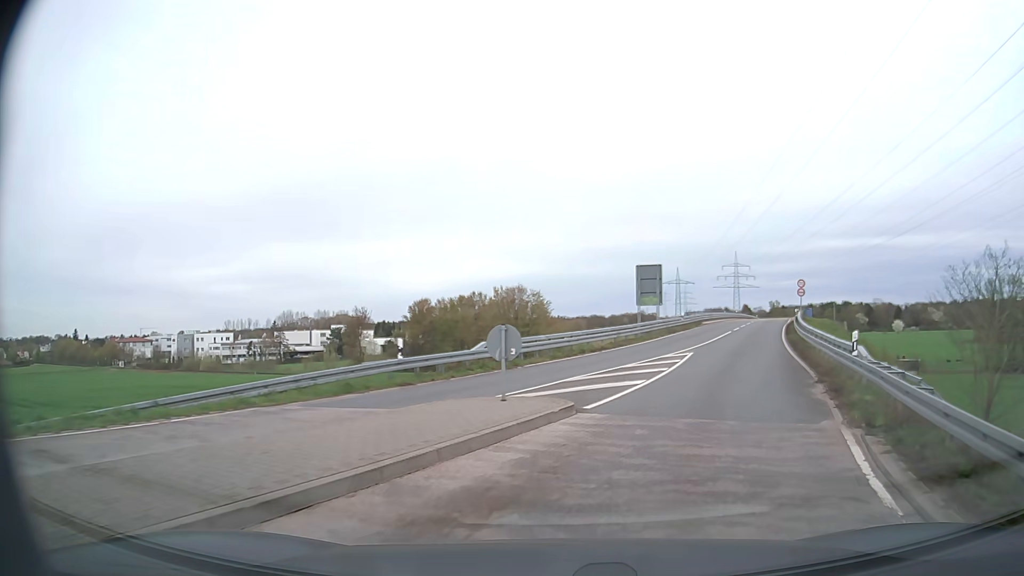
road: secondary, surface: asphalt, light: Day
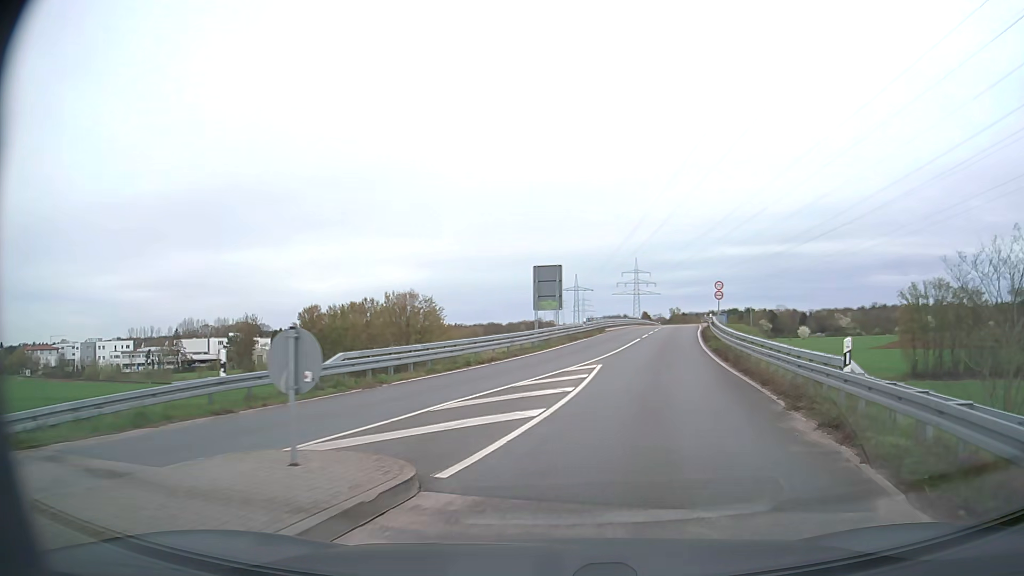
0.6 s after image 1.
(+0.4, +5.0) m; +9°
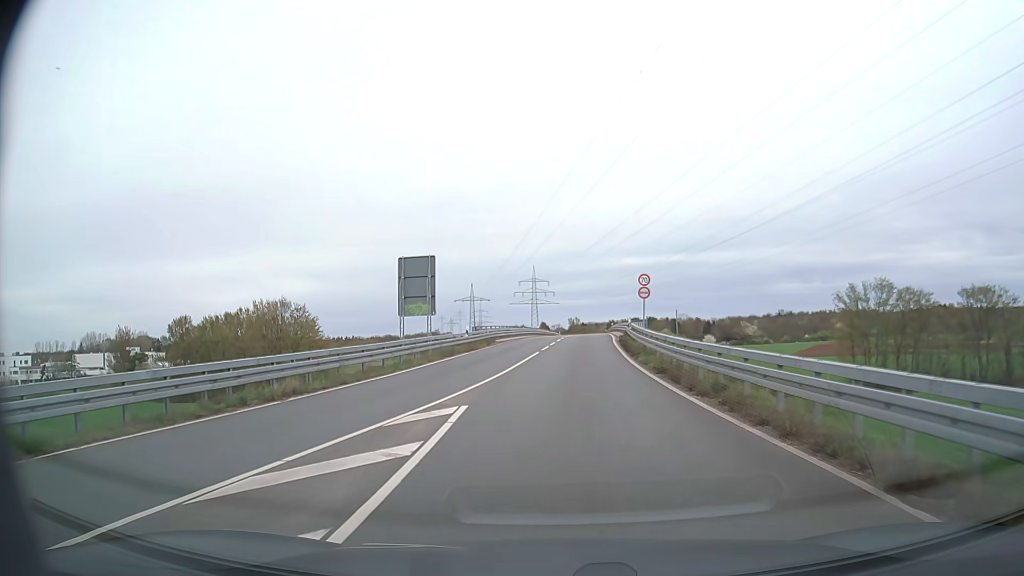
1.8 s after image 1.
(+1.2, +11.1) m; +9°
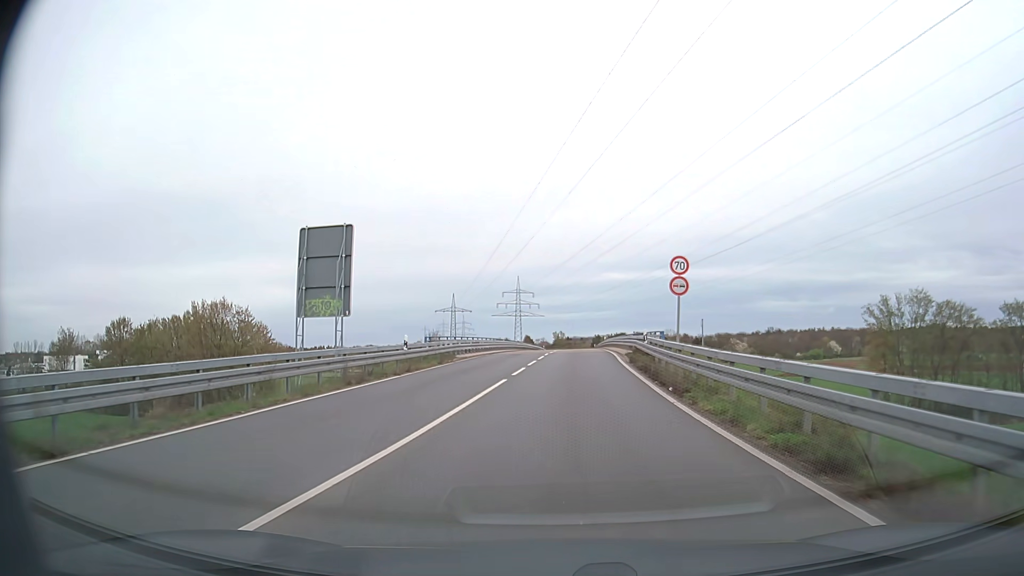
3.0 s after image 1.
(+0.1, +12.6) m; +1°
(0, +10) (0, +20) (+1, +30) (+1, +40) (+2, +50) (+2, +60) (+2, +70) (+3, +80) (+3, +90) (+4, +100) m
